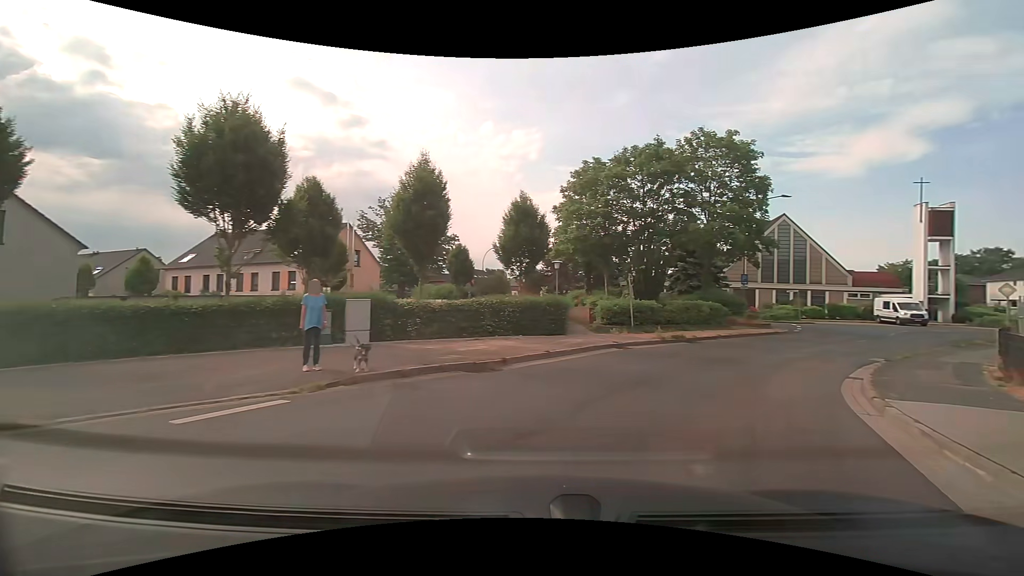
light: Day
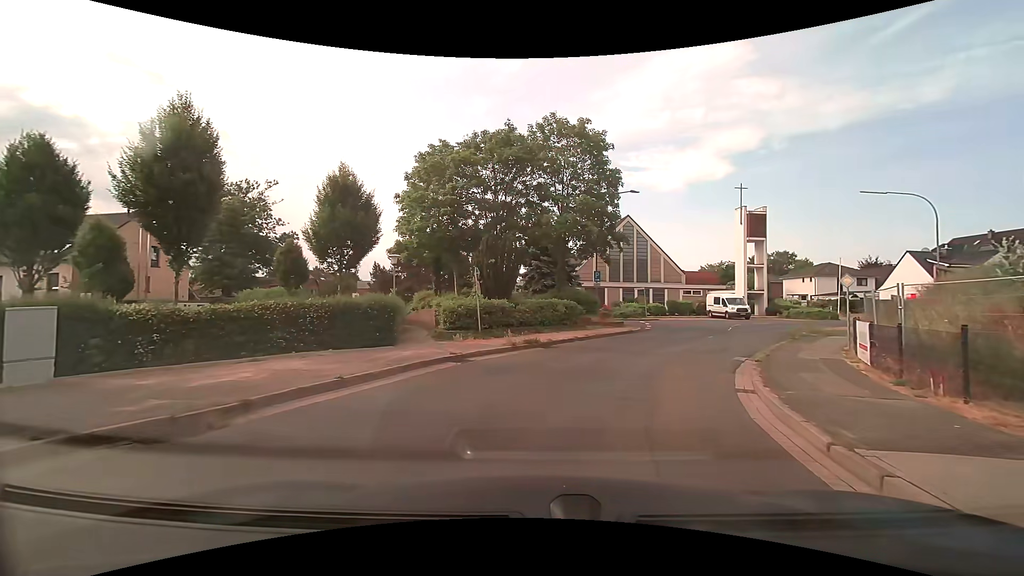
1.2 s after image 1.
(+0.7, +4.6) m; +16°
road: residential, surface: asphalt
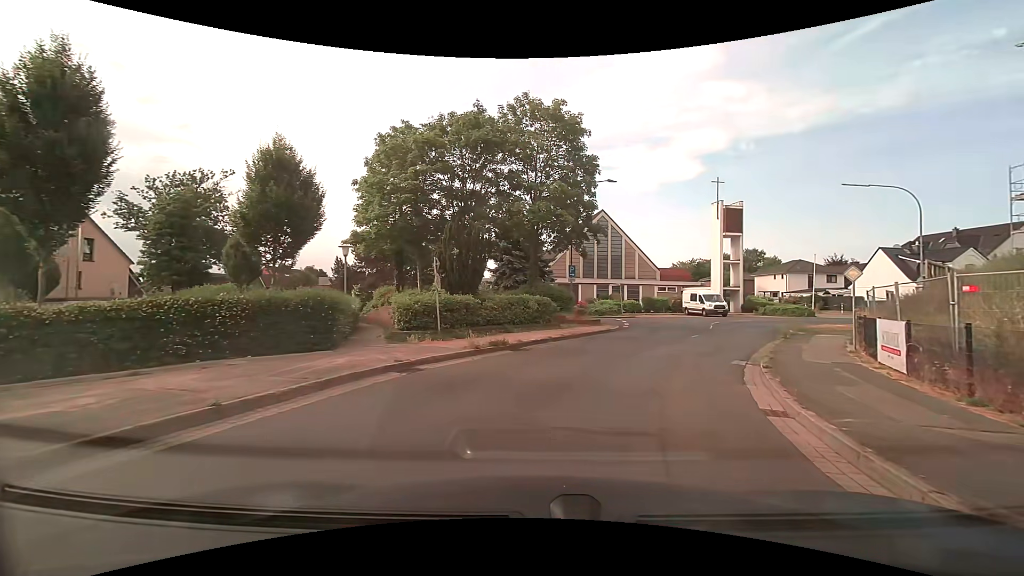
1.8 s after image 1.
(0.0, +2.6) m; +2°
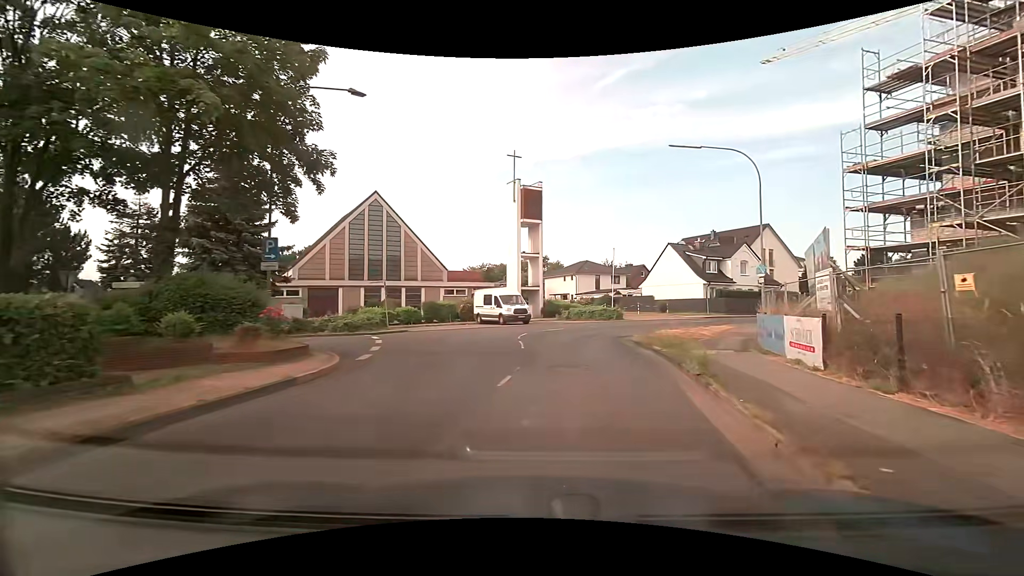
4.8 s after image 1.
(+3.3, +14.6) m; +24°
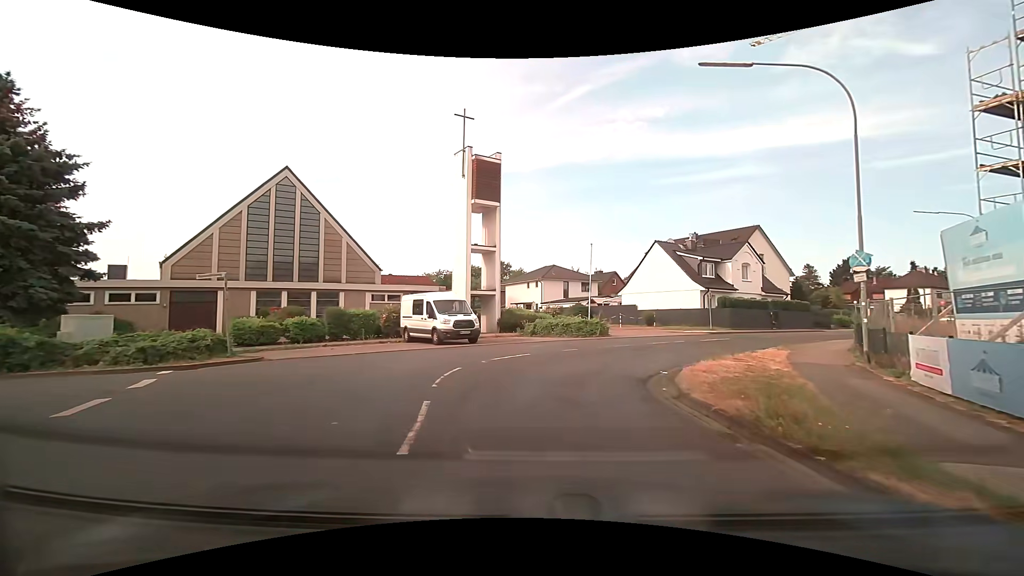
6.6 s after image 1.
(+0.3, +11.0) m; +3°
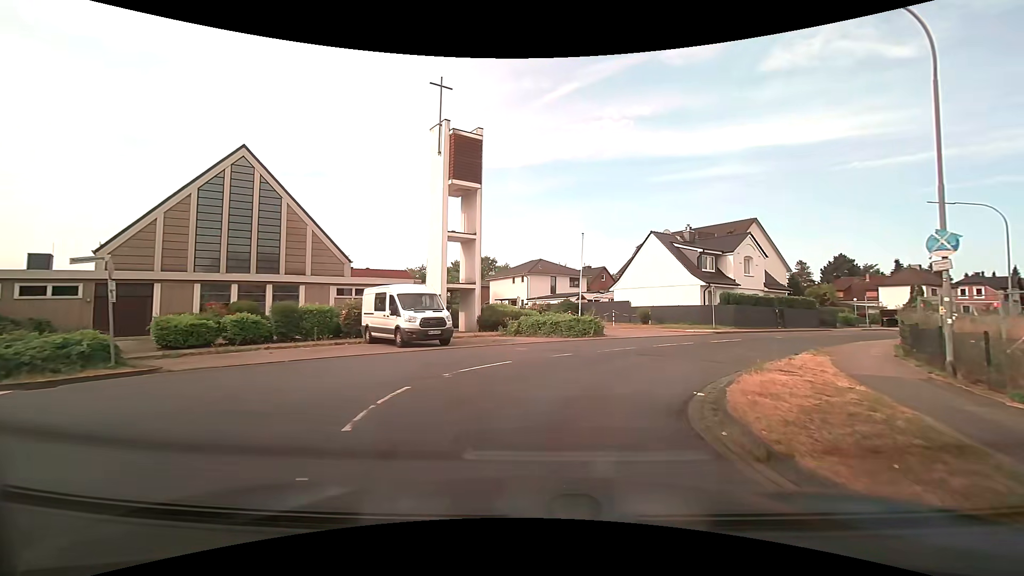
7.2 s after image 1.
(+0.1, +3.7) m; +1°
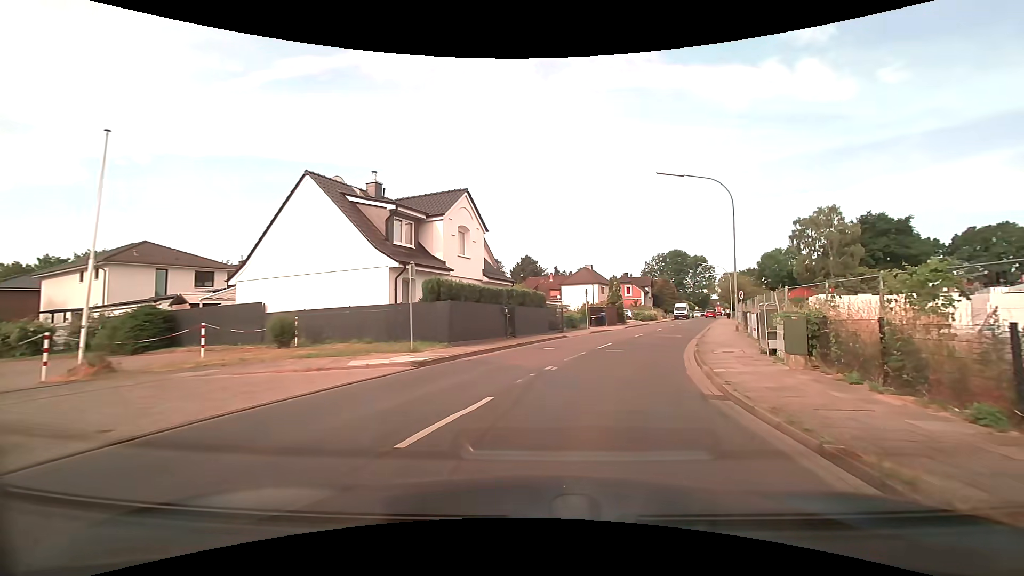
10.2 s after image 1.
(+5.1, +18.0) m; +34°
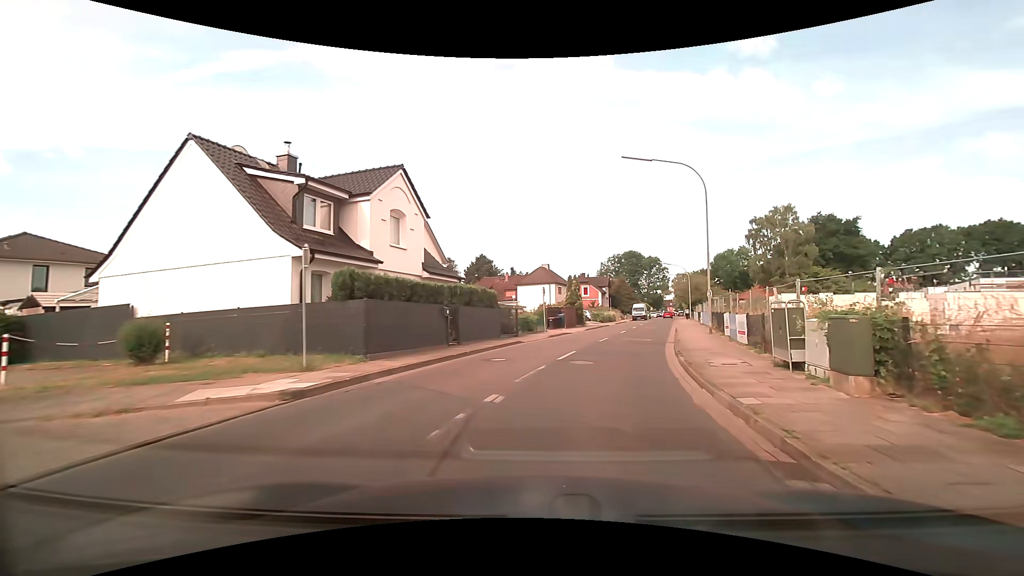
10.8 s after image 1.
(+0.2, +4.1) m; +5°
(+1, +10) (+3, +20) (+6, +29) (+9, +39) (+11, +49) (+14, +58) (+17, +68) (+19, +77) (+22, +87) (+25, +97) m
